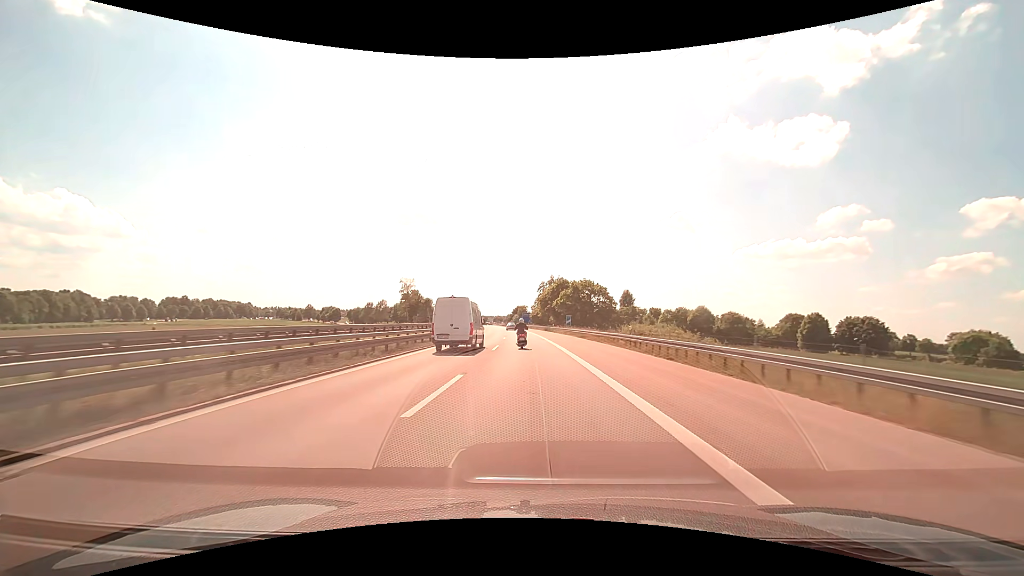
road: motorway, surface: asphalt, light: Day
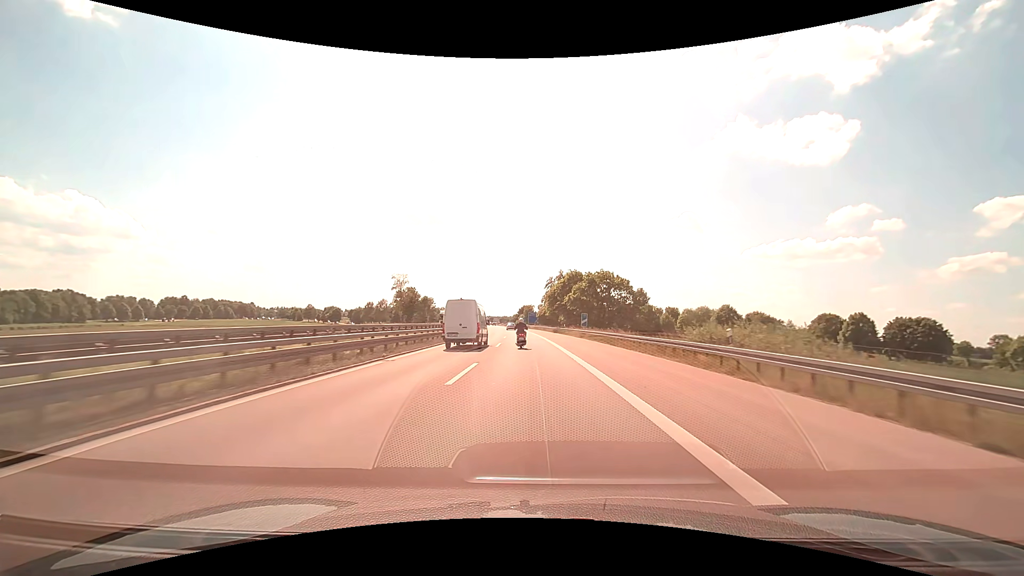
(-0.1, +14.3) m; -1°
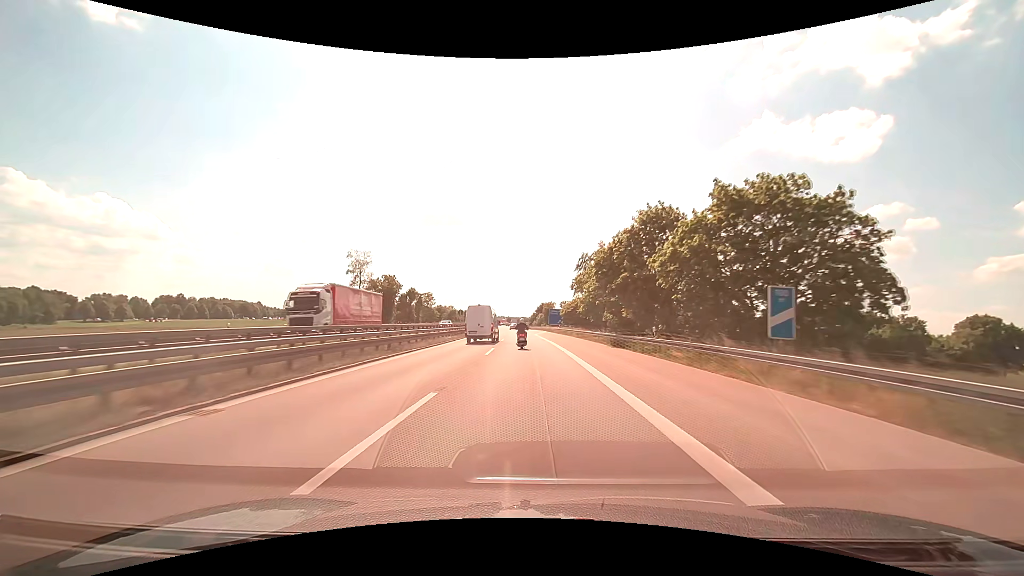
(-0.9, +43.2) m; -2°
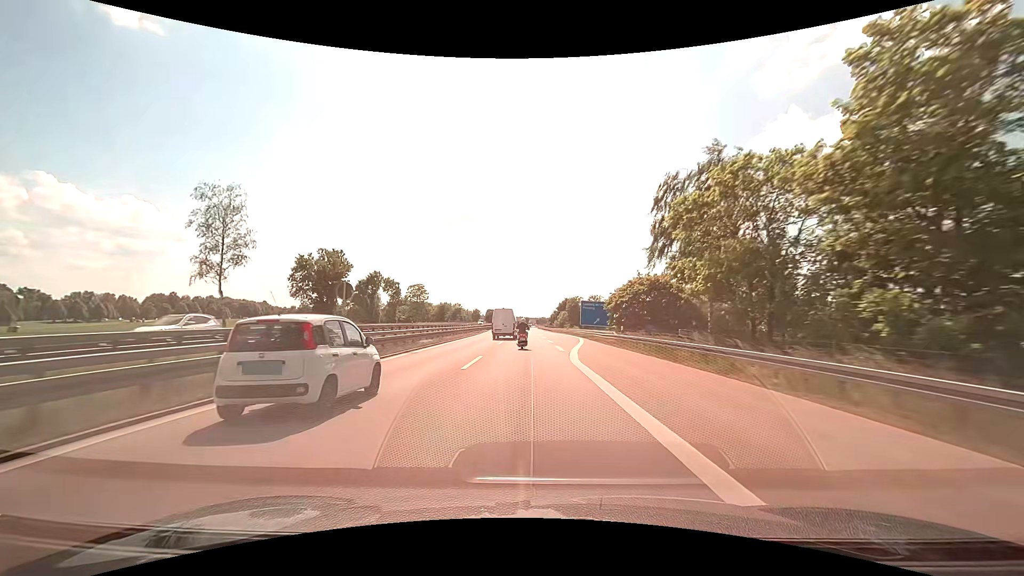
(-0.8, +43.2) m; -2°
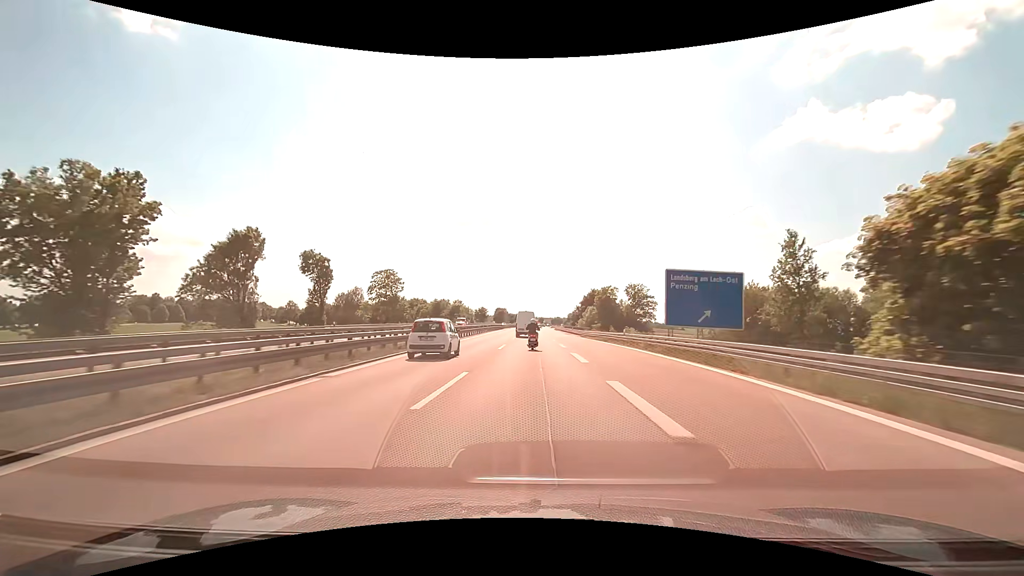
(-0.8, +43.1) m; -2°
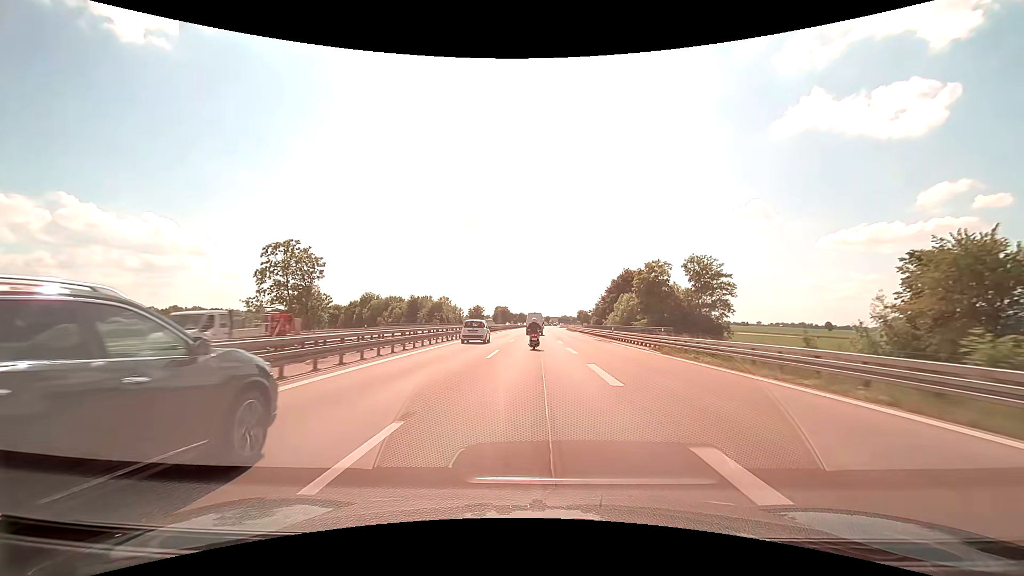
(-0.3, +42.9) m; -1°
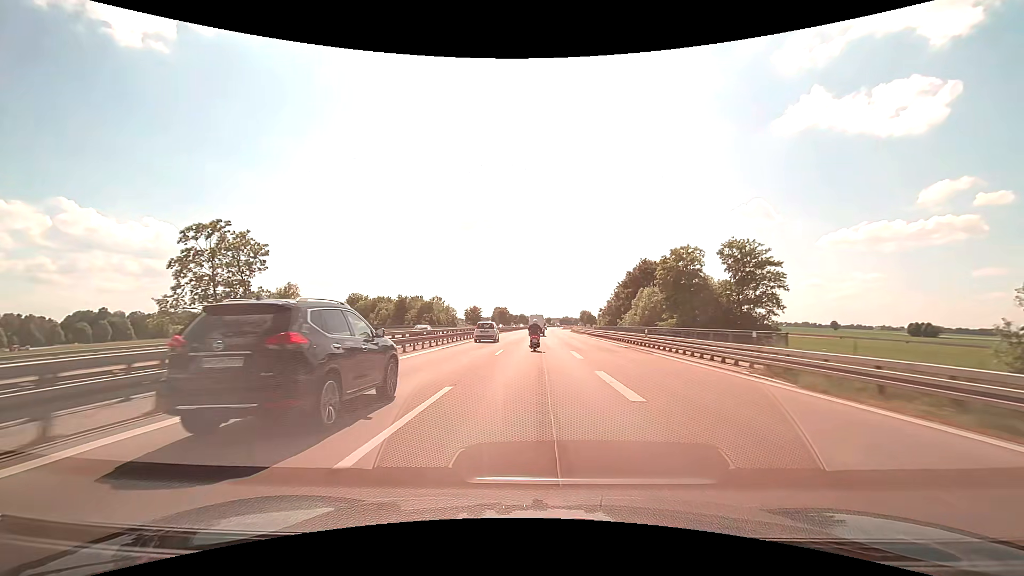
(0.0, +14.3) m; 0°
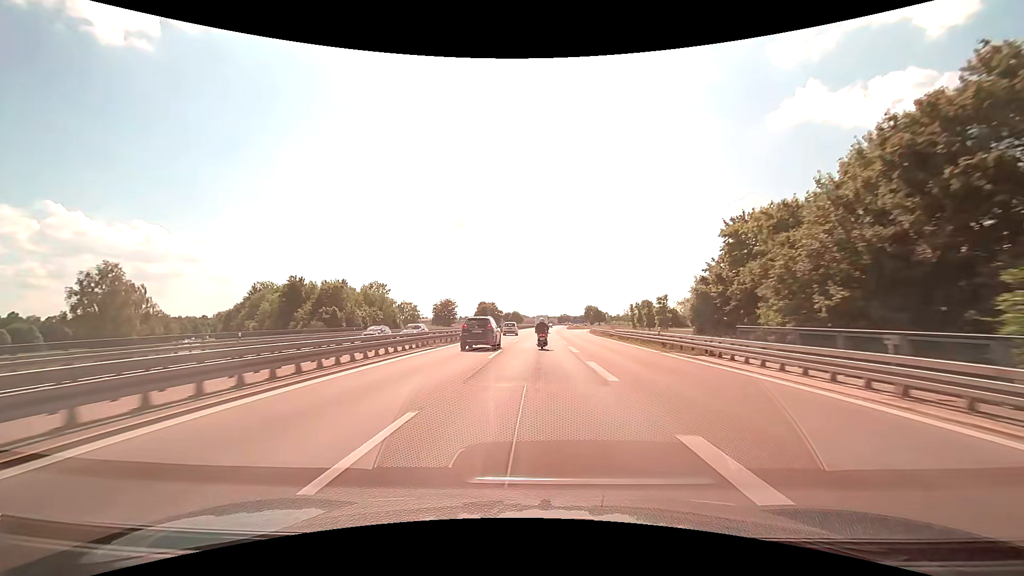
(0.0, +56.9) m; 0°
(0, +10) (0, +20) (0, +30) (0, +40) (0, +50) (0, +60) (0, +70) (+1, +80) (+1, +90) (+1, +100) m
